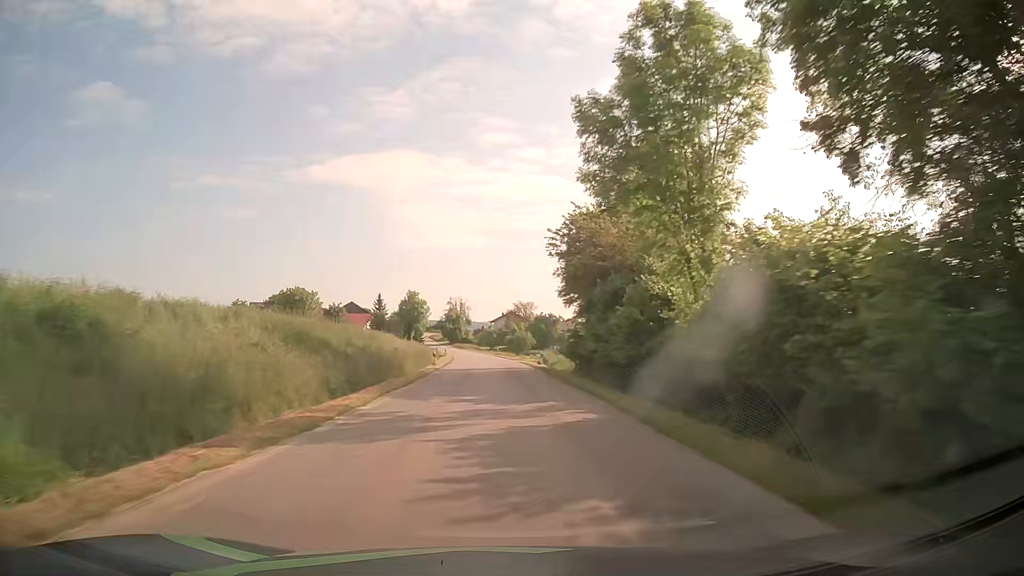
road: tertiary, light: Day
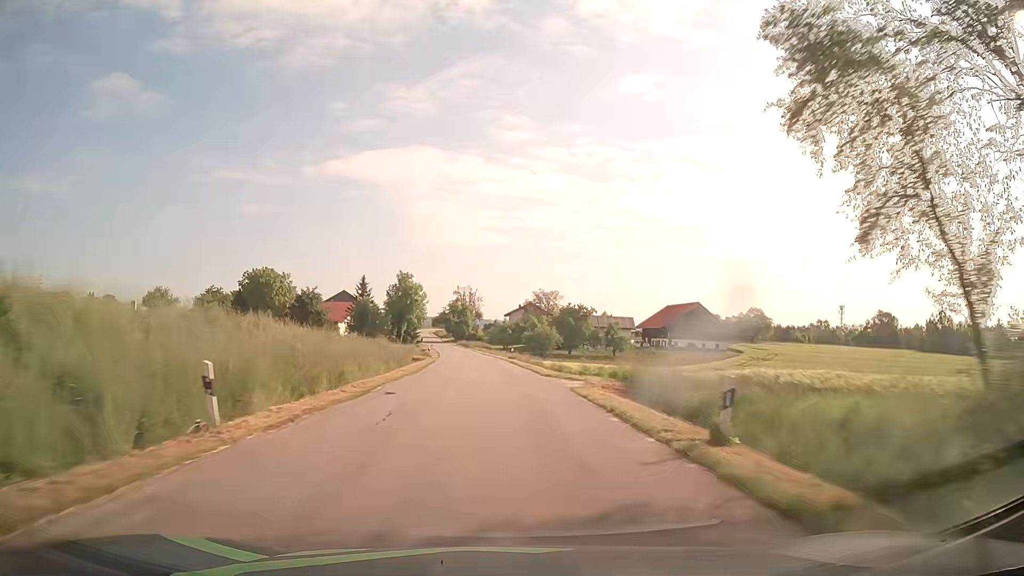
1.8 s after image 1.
(-0.1, +35.5) m; -1°
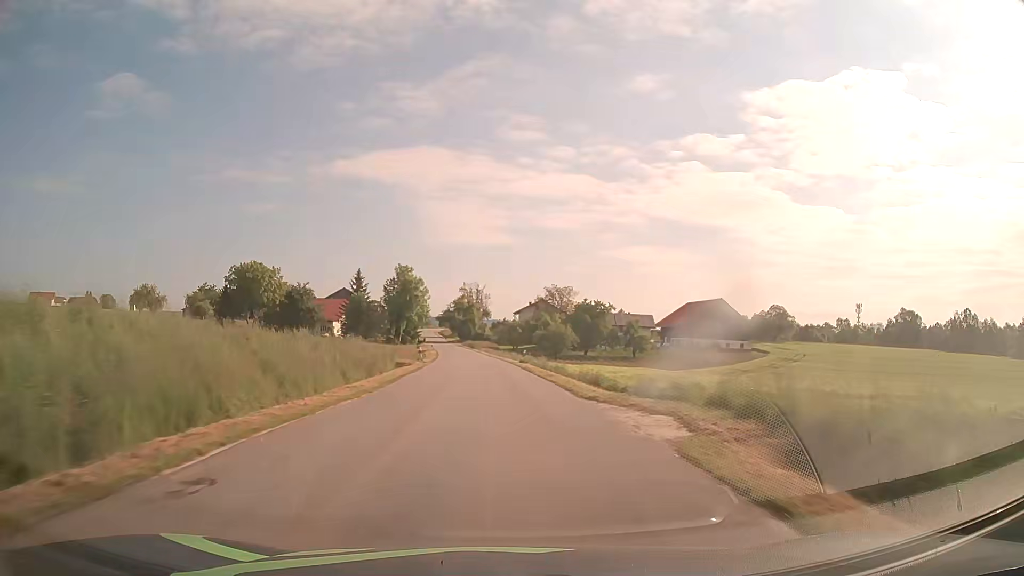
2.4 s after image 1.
(-0.1, +11.9) m; -1°
